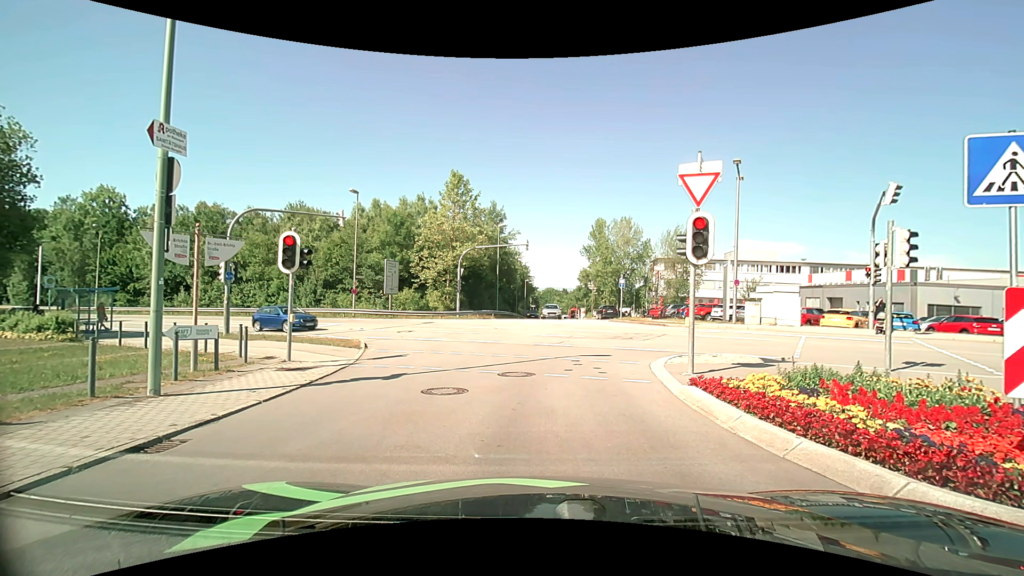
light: Day
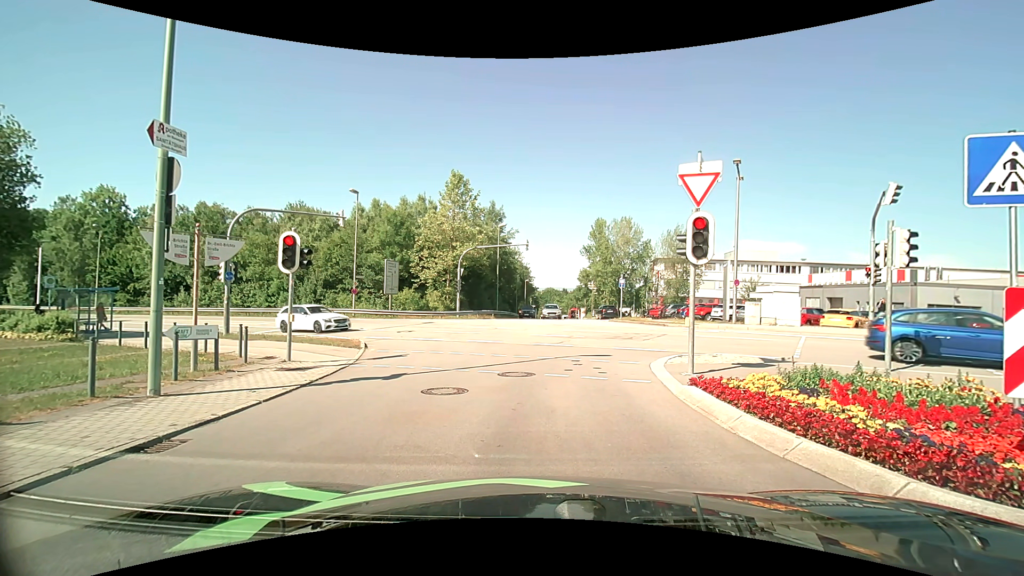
(0.0, 0.0) m; 0°
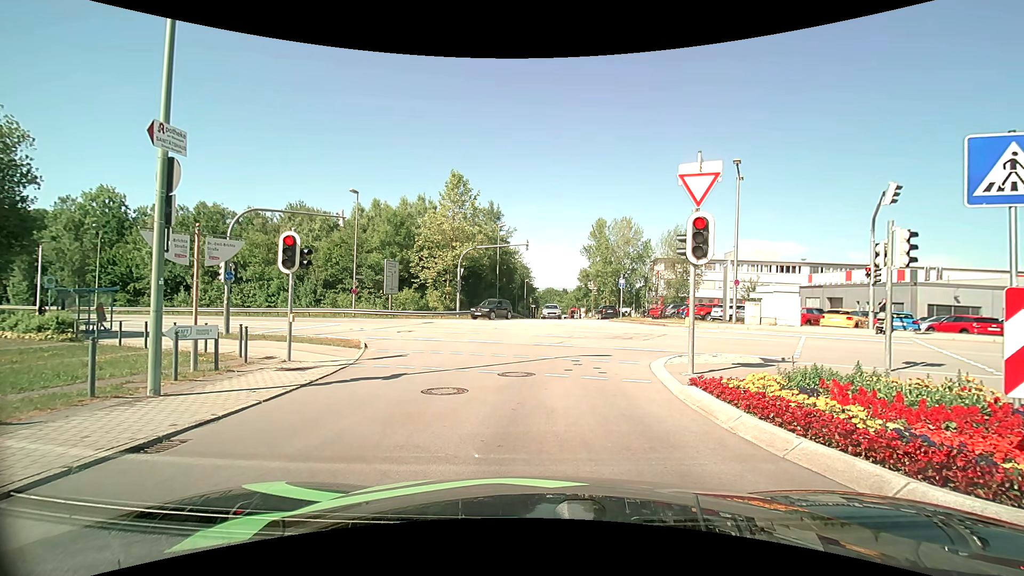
(0.0, 0.0) m; 0°
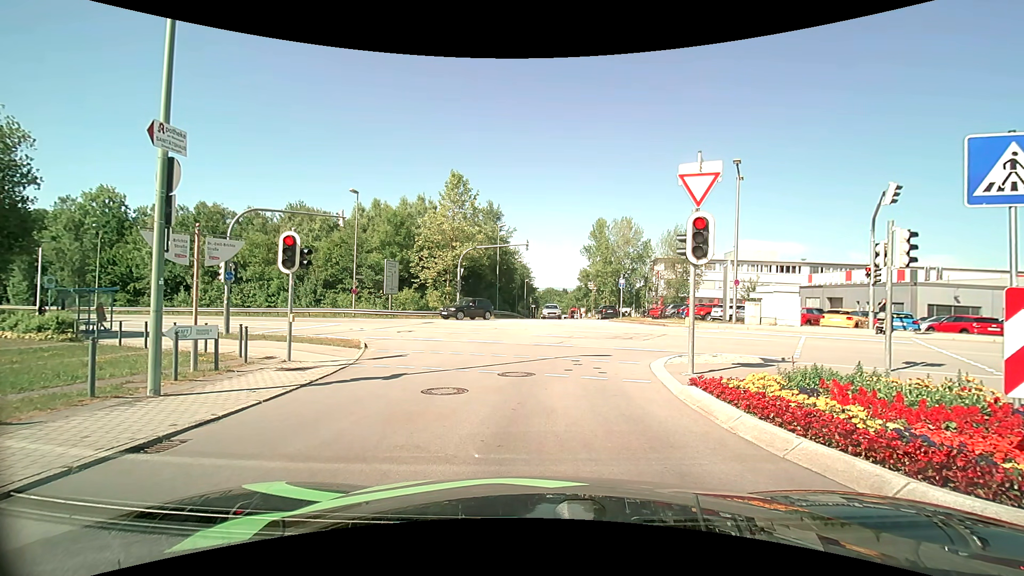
(0.0, 0.0) m; 0°
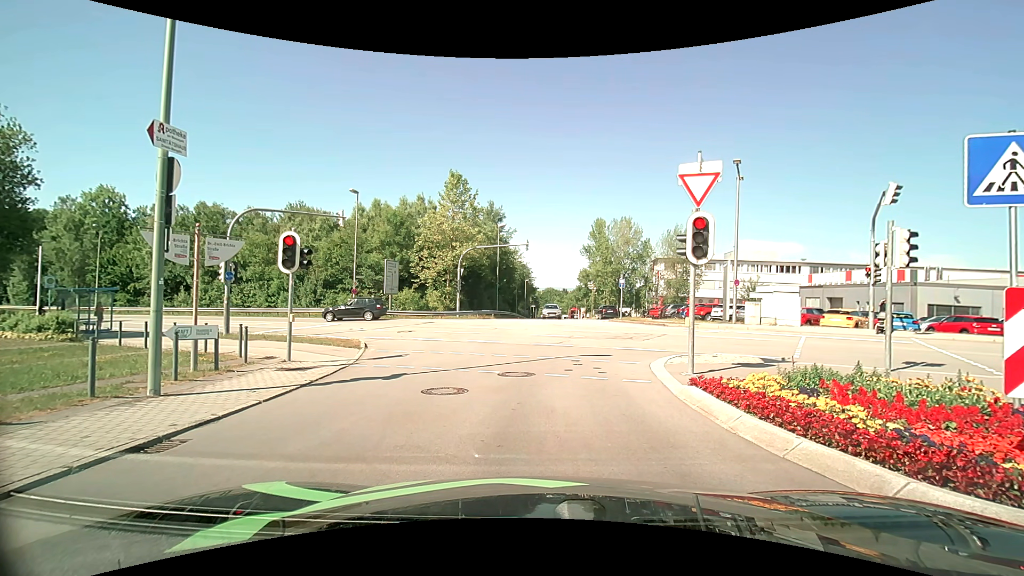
(0.0, 0.0) m; 0°
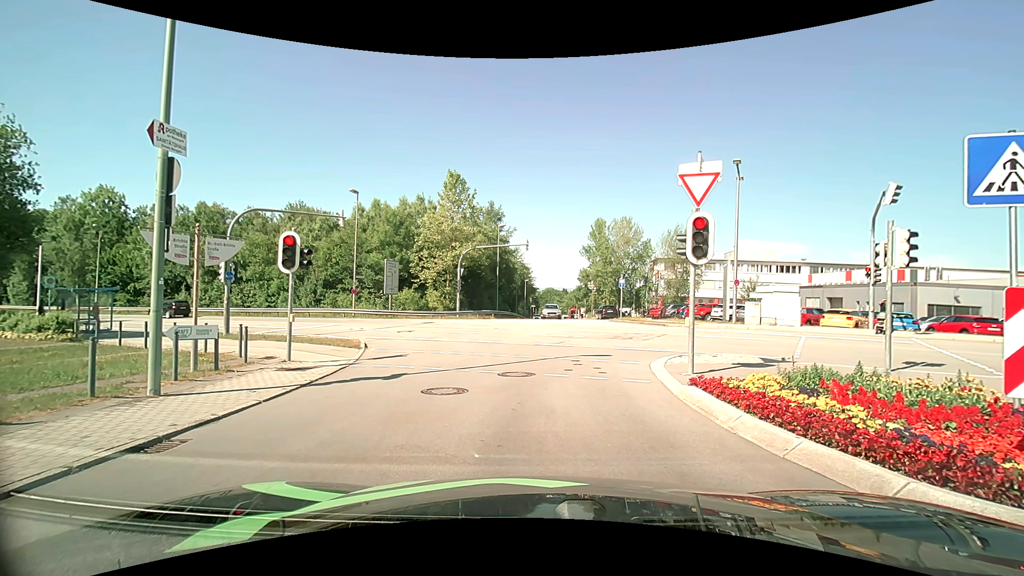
(0.0, 0.0) m; 0°
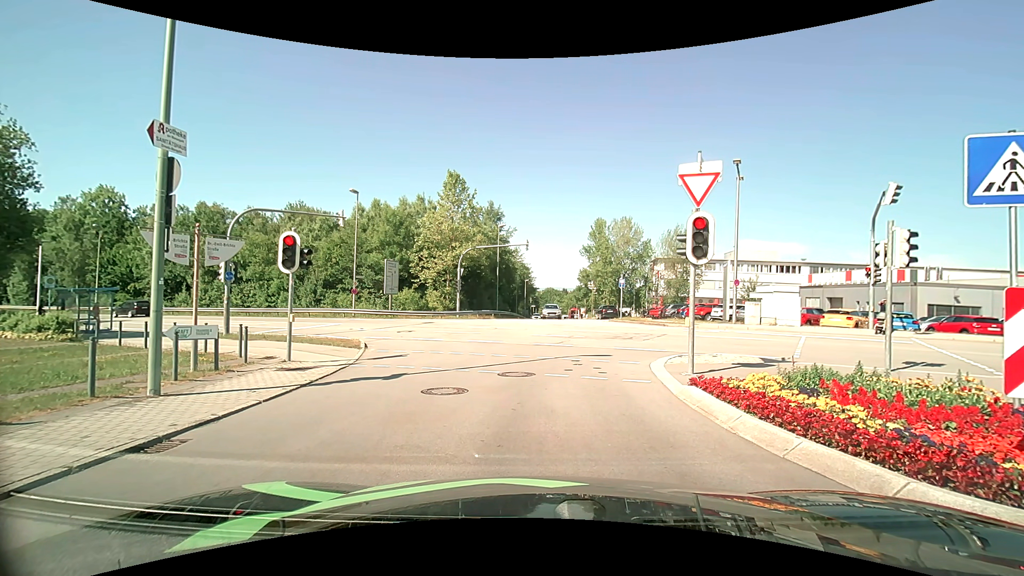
(0.0, 0.0) m; 0°
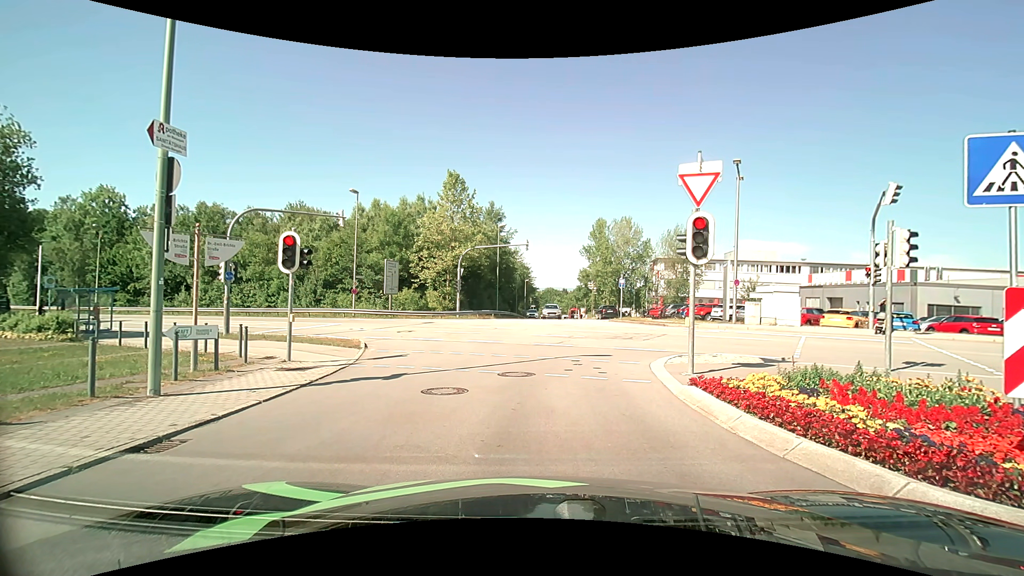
(0.0, 0.0) m; 0°
(0, +10) (-1, +20) (-4, +29) (-12, +36) (-20, +41) (-29, +45) (-39, +49) (-48, +53) (-57, +56) (-67, +59) m
